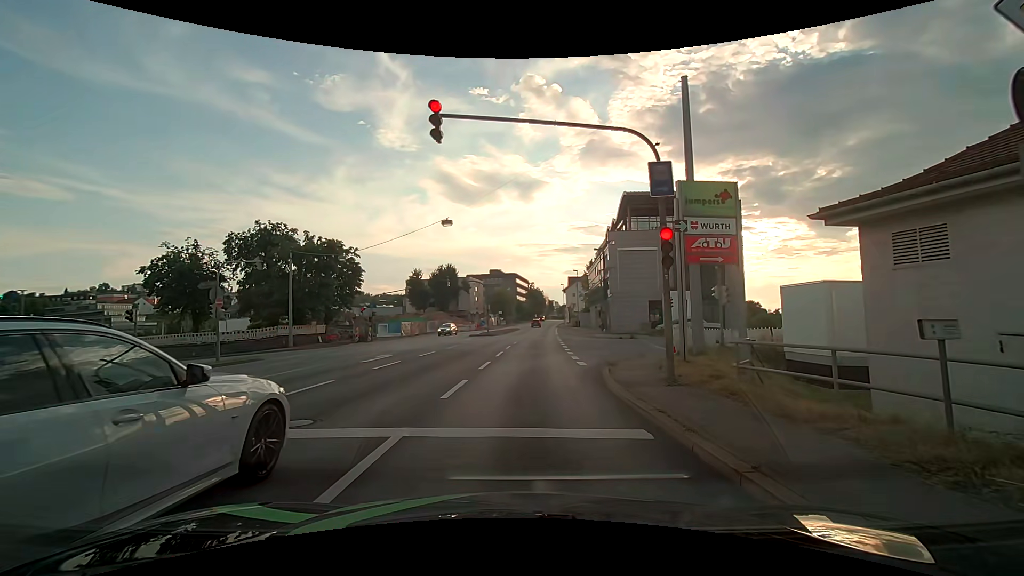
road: primary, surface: asphalt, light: Day
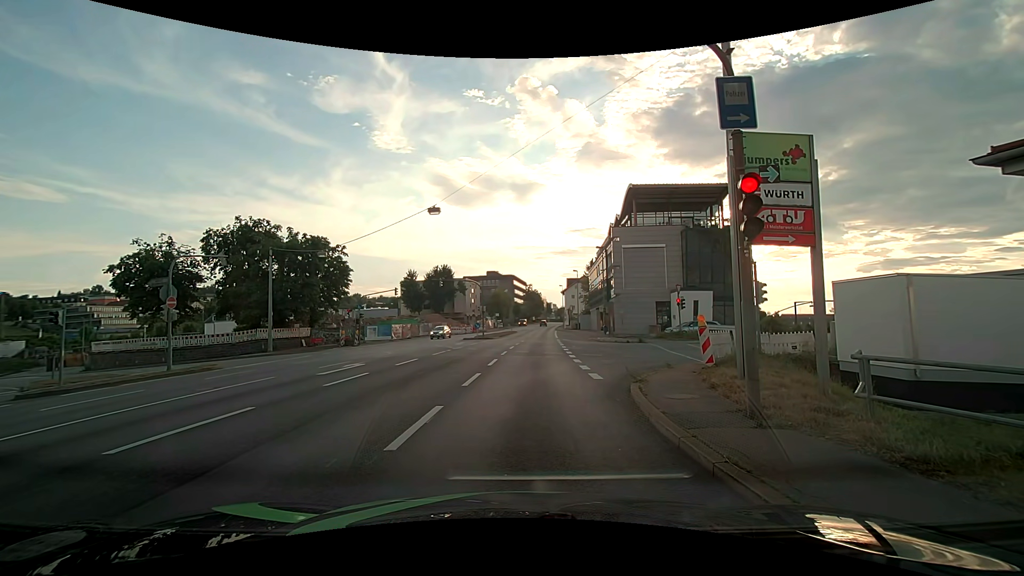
(0.0, +3.4) m; -1°
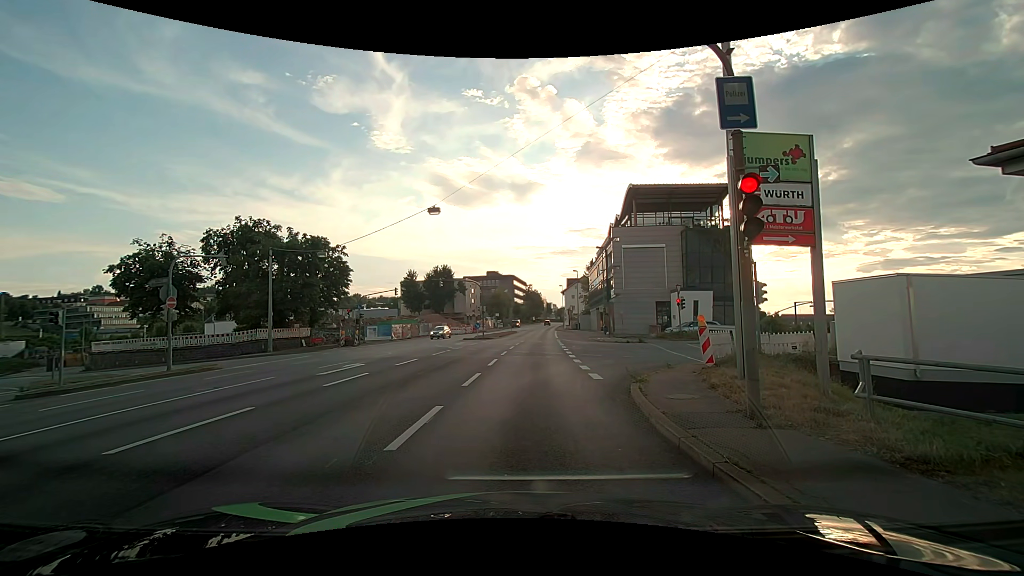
(0.0, 0.0) m; 0°
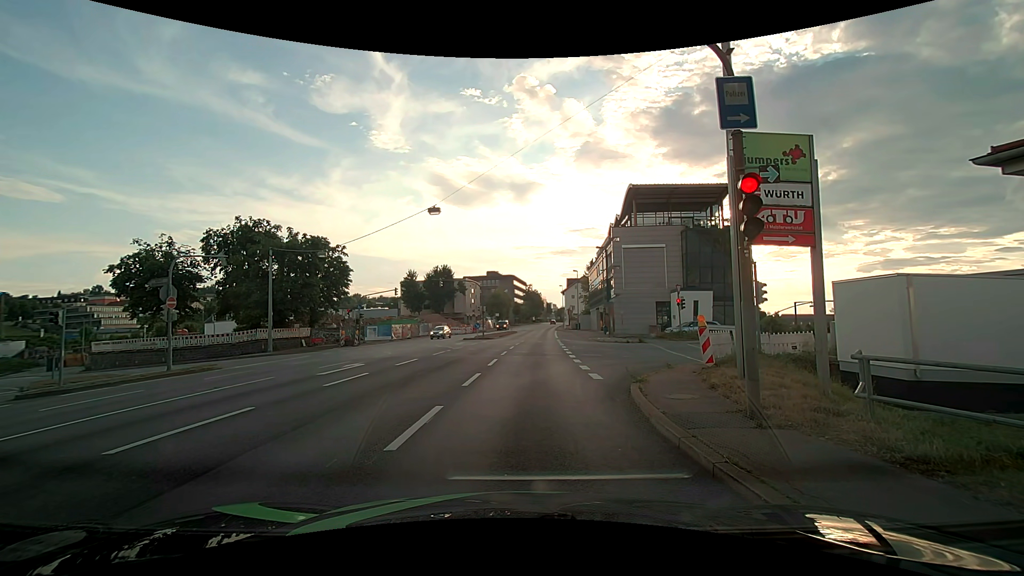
(0.0, 0.0) m; 0°
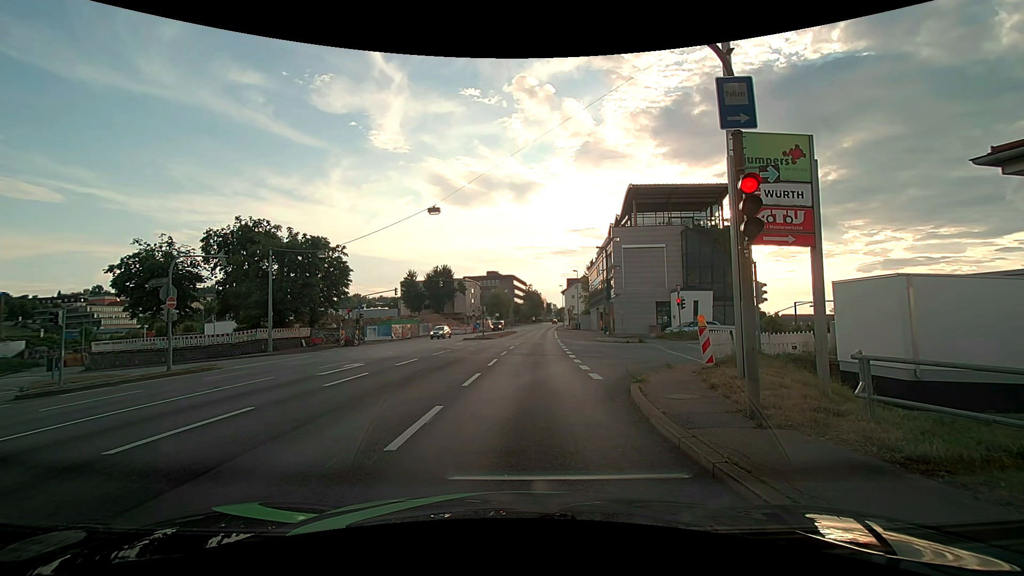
(0.0, 0.0) m; 0°
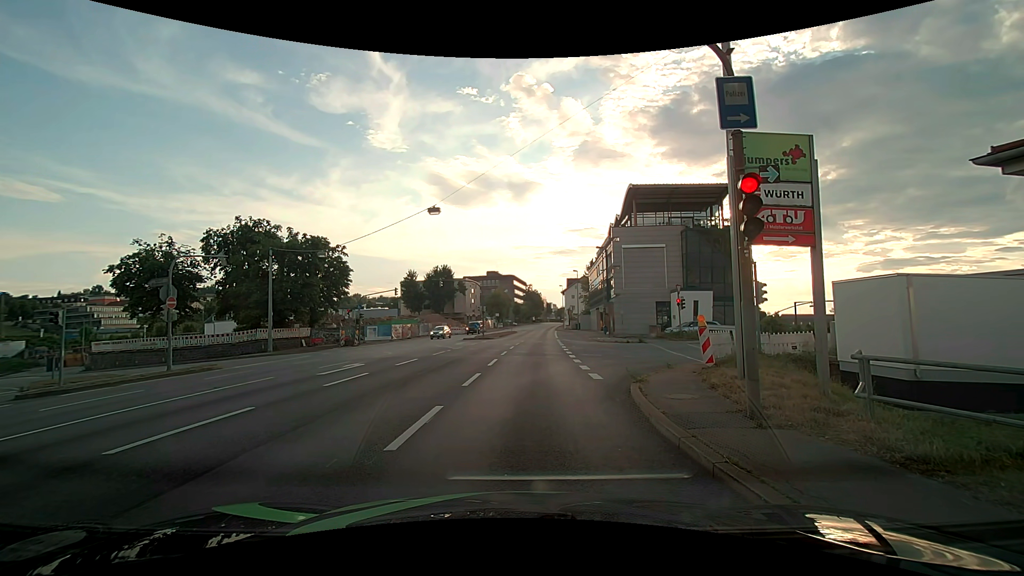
(0.0, 0.0) m; 0°
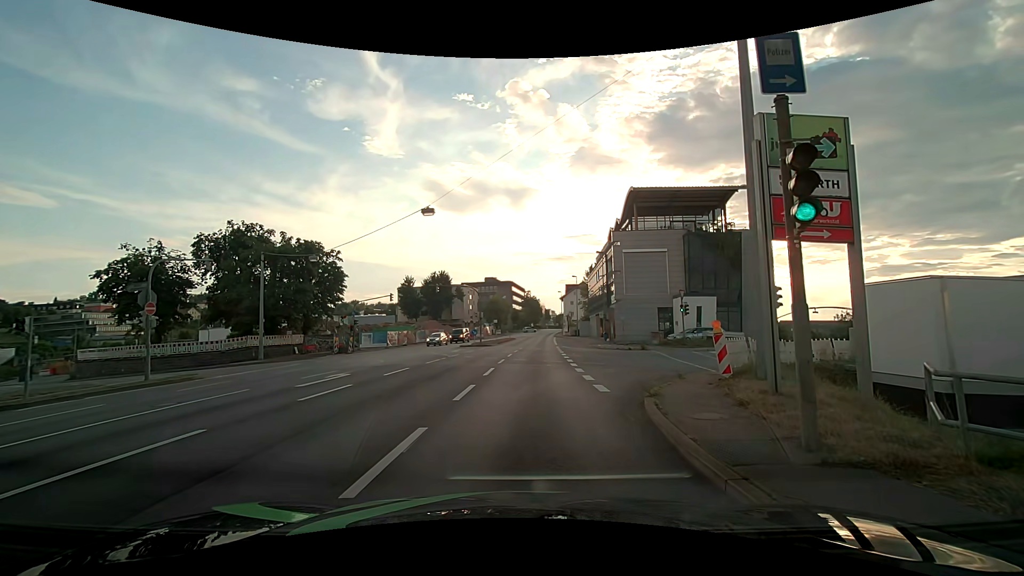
(0.0, +1.5) m; 0°
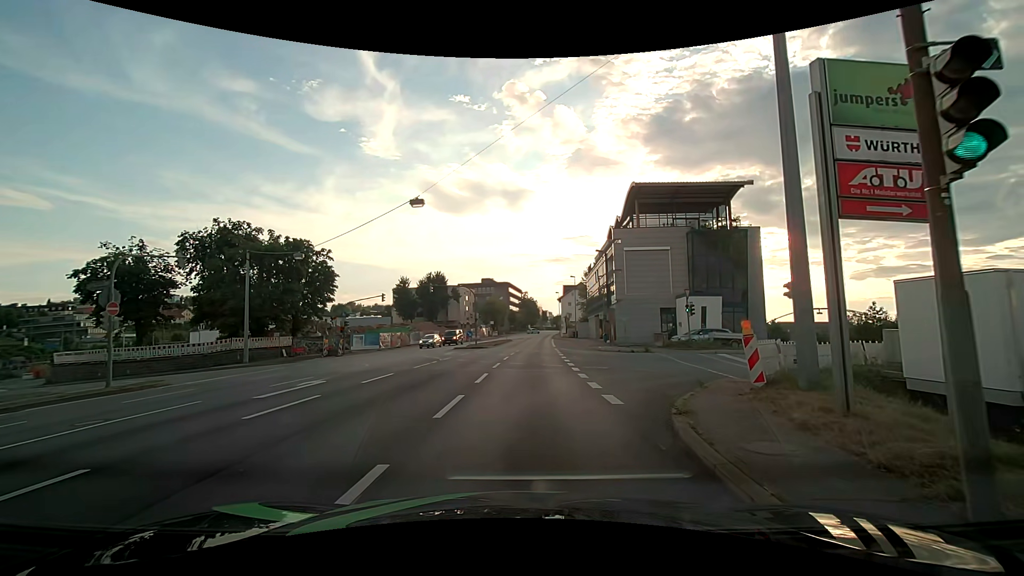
(0.0, +2.2) m; +2°
(0, +10) (0, +20) (0, +30) (0, +40) (+1, +50) (+1, +60) (+1, +70) (+1, +80) (+2, +90) (+2, +100) m
